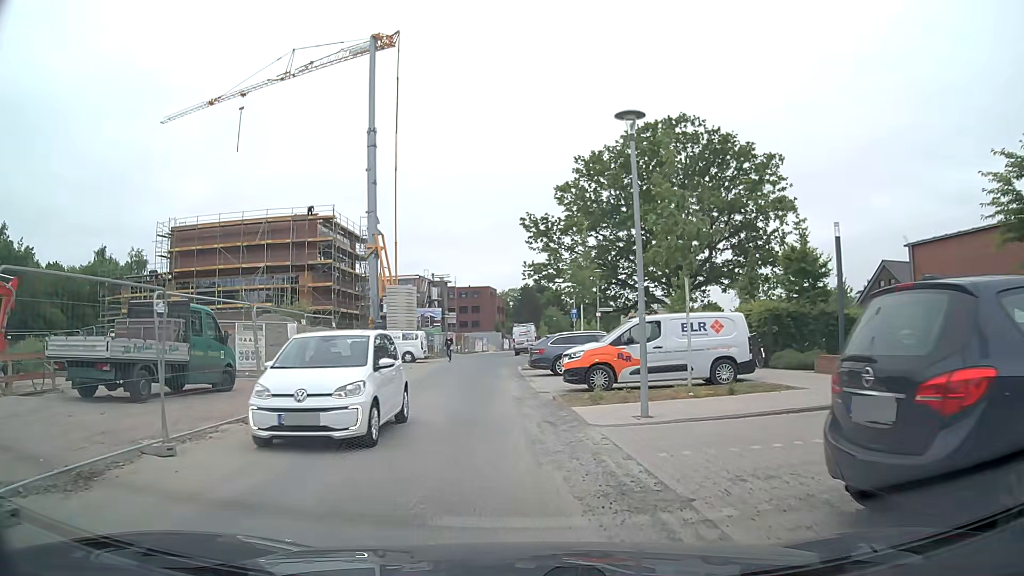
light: Day
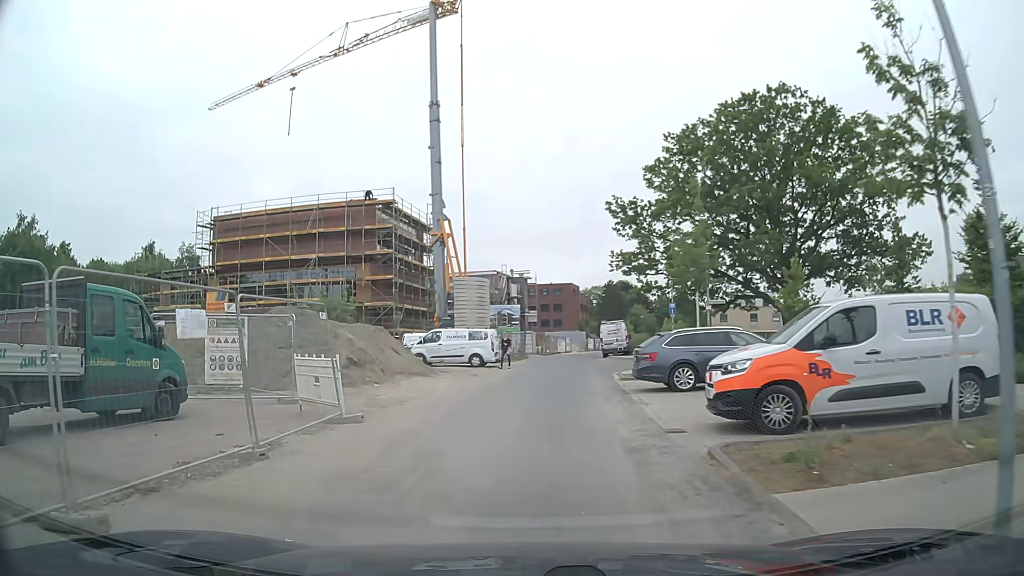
(0.0, +7.3) m; -5°
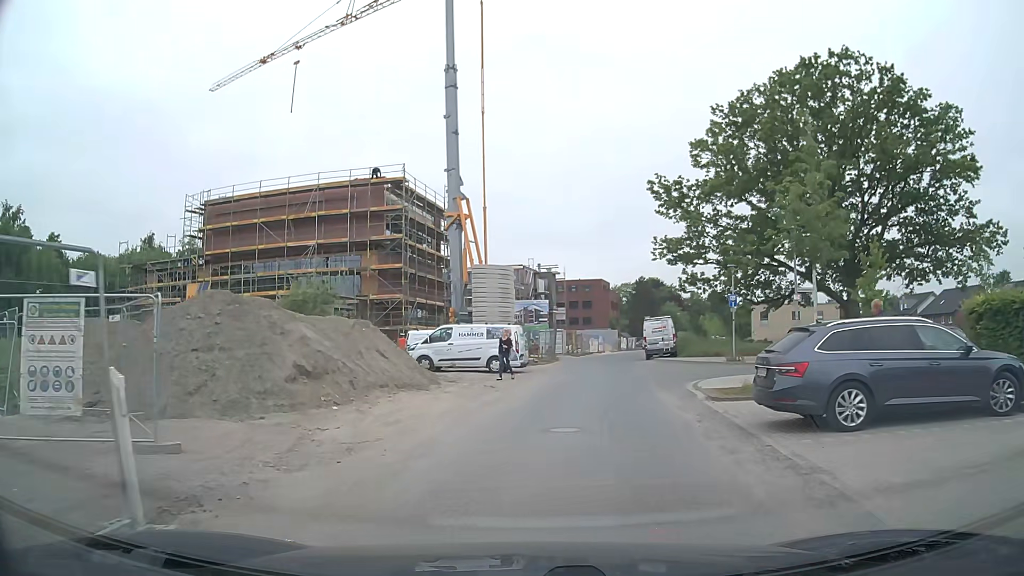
(-0.3, +7.3) m; -3°
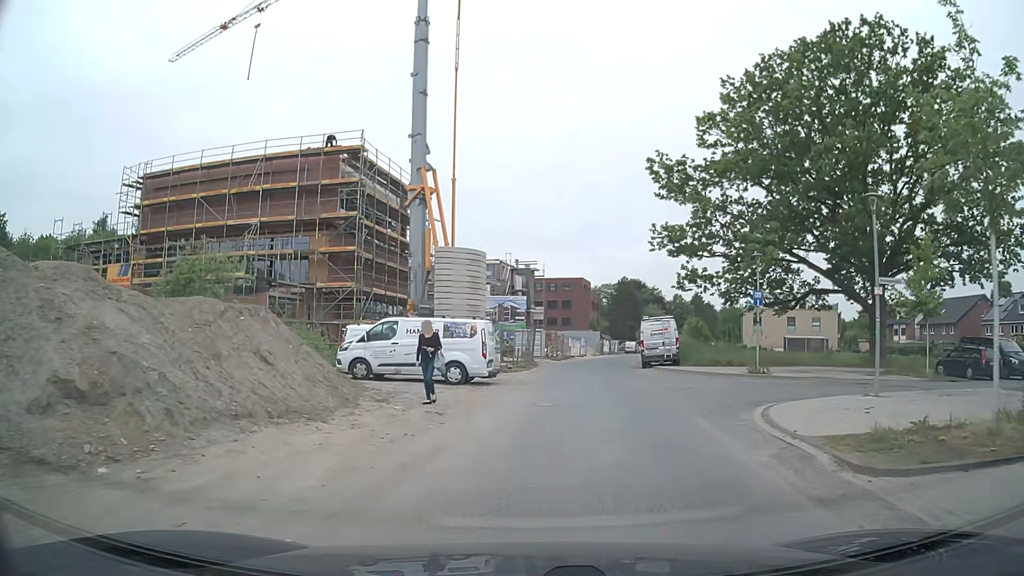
(+0.1, +7.2) m; +2°
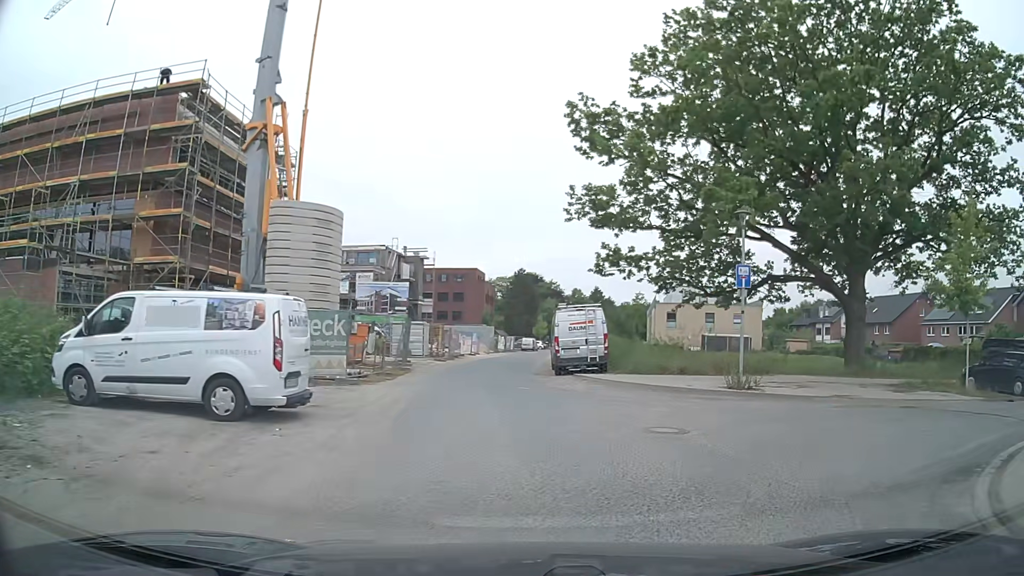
(+0.6, +9.9) m; +9°
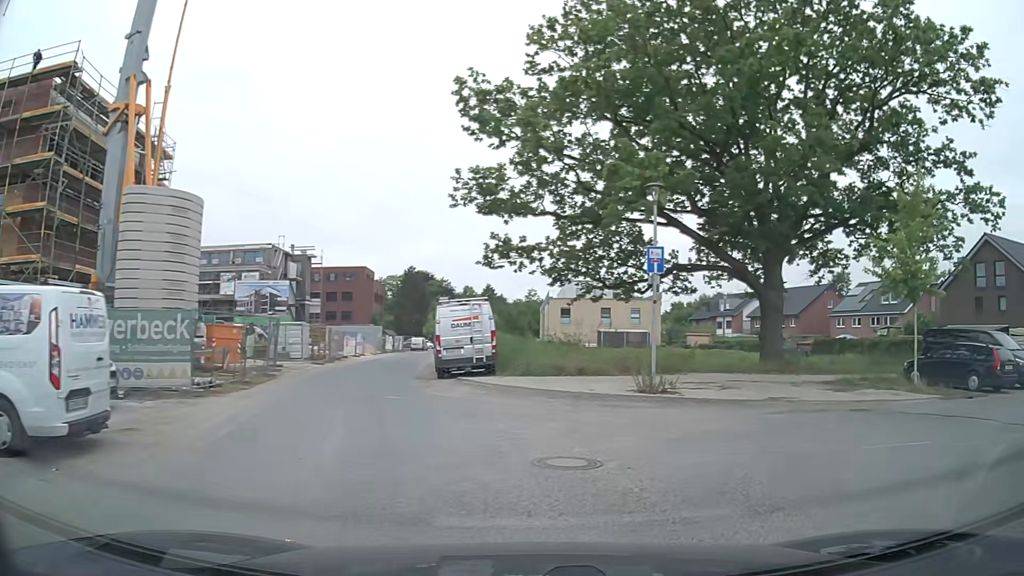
(+0.3, +2.9) m; +10°
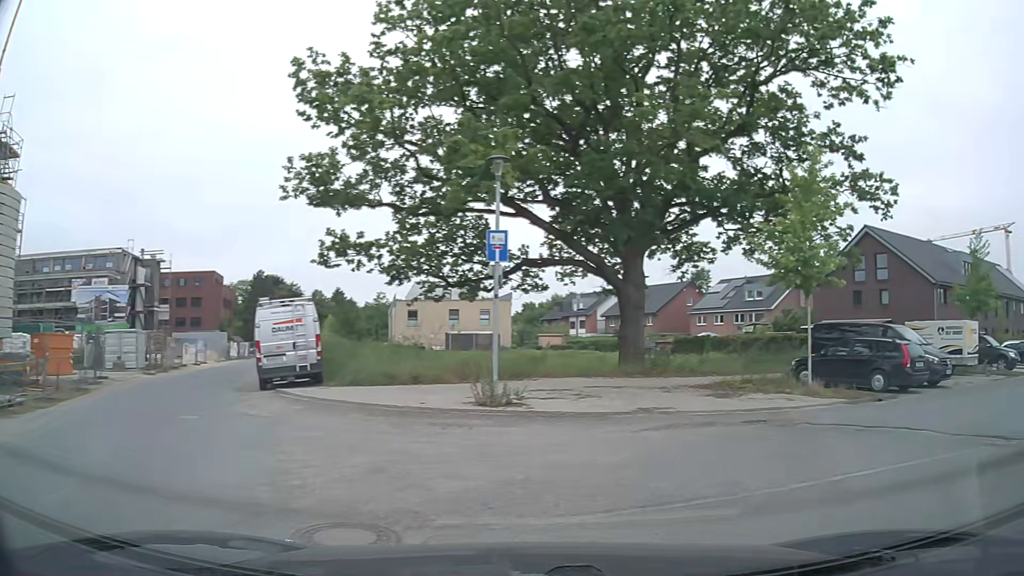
(+0.3, +2.7) m; +12°
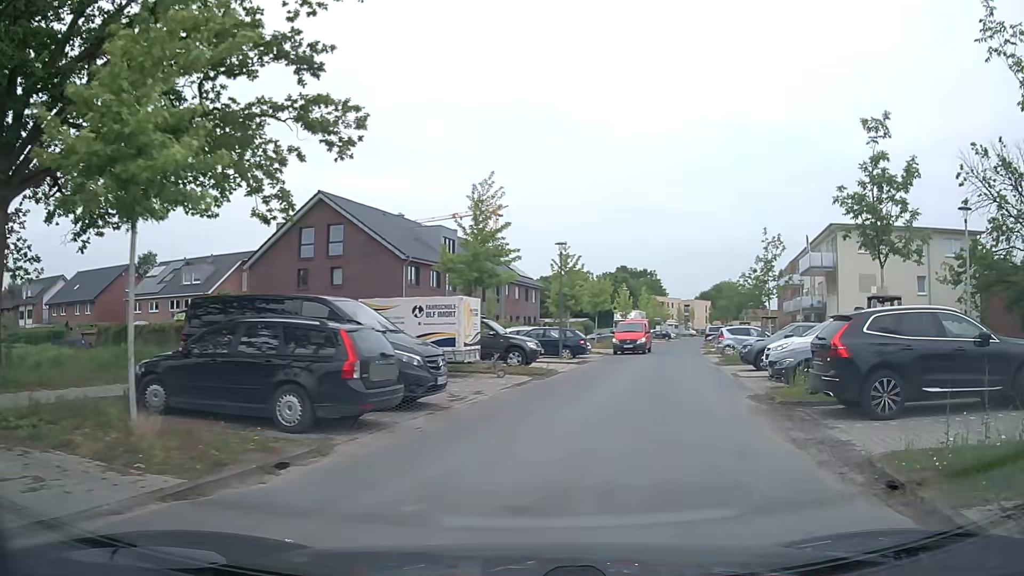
(+4.0, +8.7) m; +44°
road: residential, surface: asphalt
(+2, +10) (+4, +19) (+7, +29) (+10, +39) (+12, +49) (+14, +58) (+17, +68) (+20, +77) (+24, +87) (+27, +96) m
